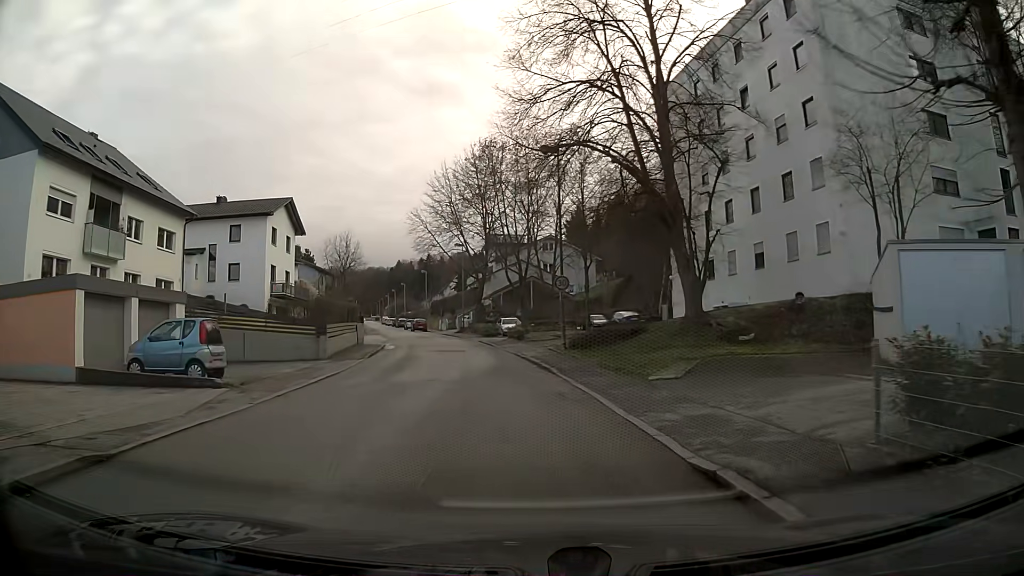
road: residential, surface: asphalt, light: Day
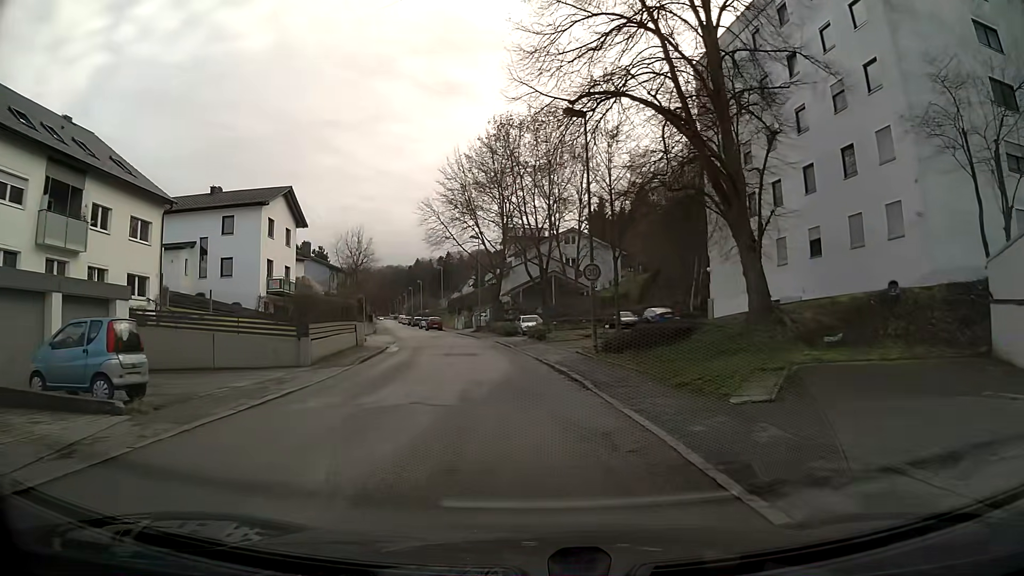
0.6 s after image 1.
(-0.1, +4.6) m; -2°
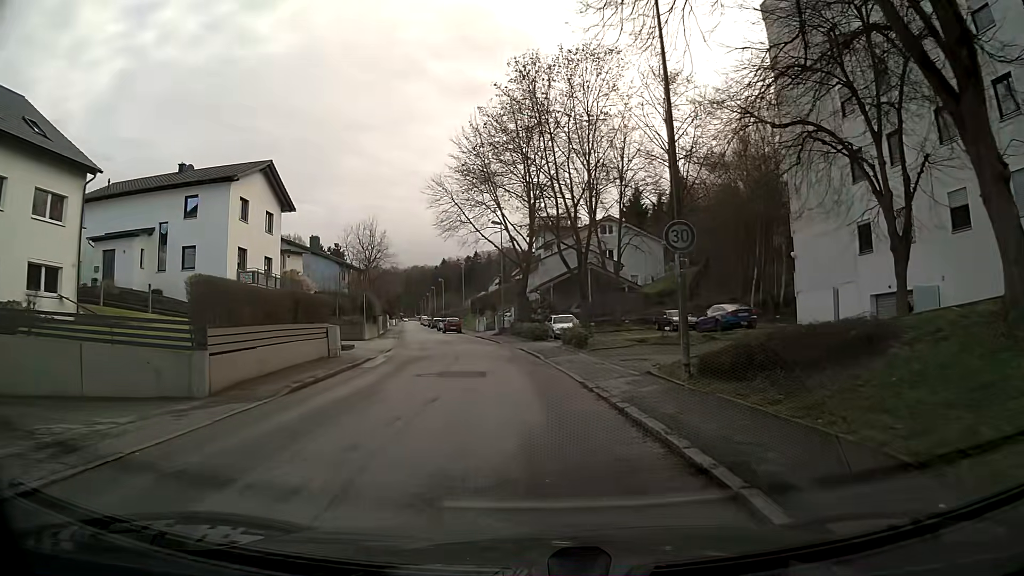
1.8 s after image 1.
(-0.2, +9.3) m; -2°
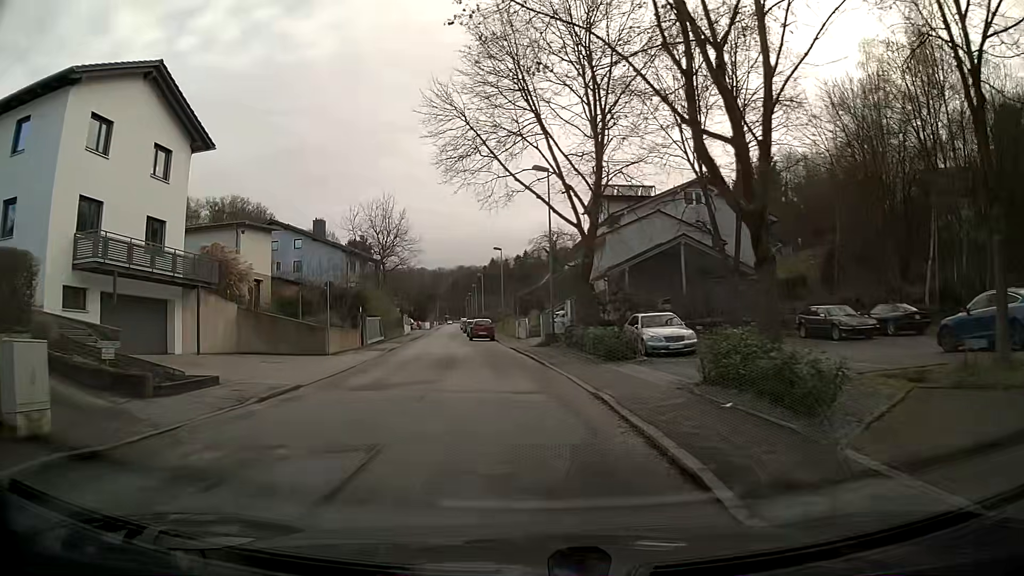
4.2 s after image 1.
(-0.6, +18.6) m; -4°
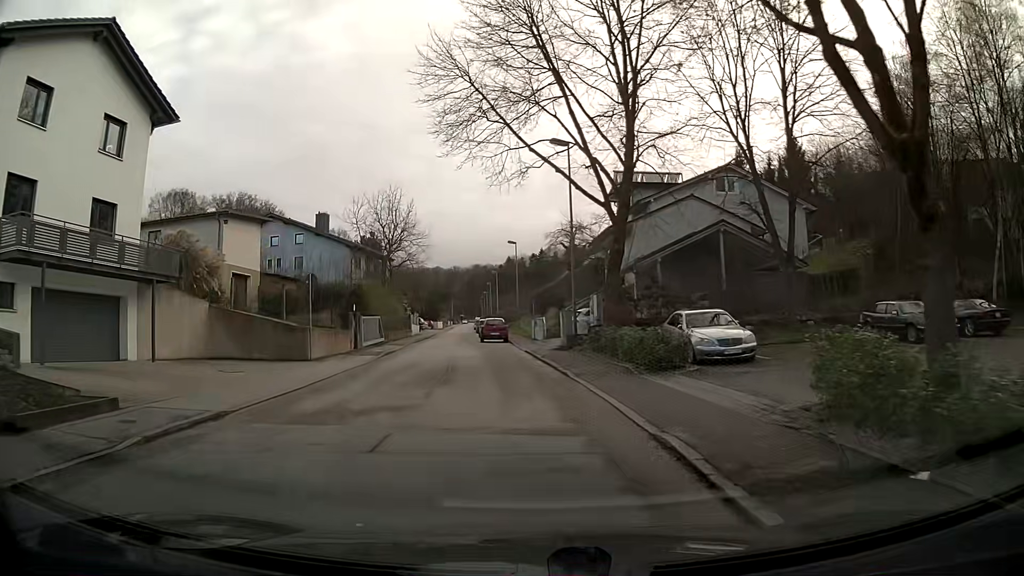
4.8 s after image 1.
(-0.1, +4.6) m; -2°
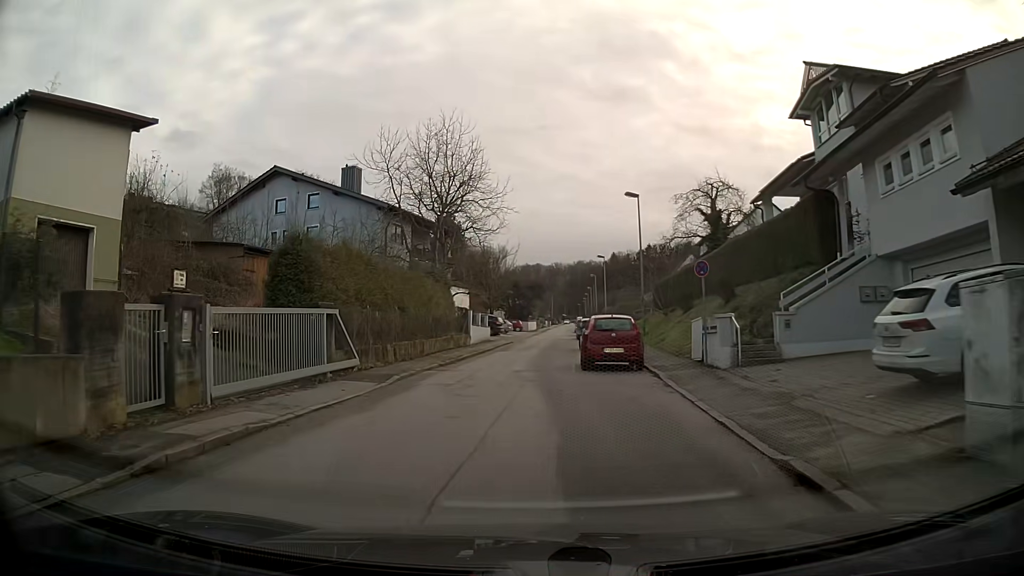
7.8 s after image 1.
(-1.7, +22.9) m; -10°
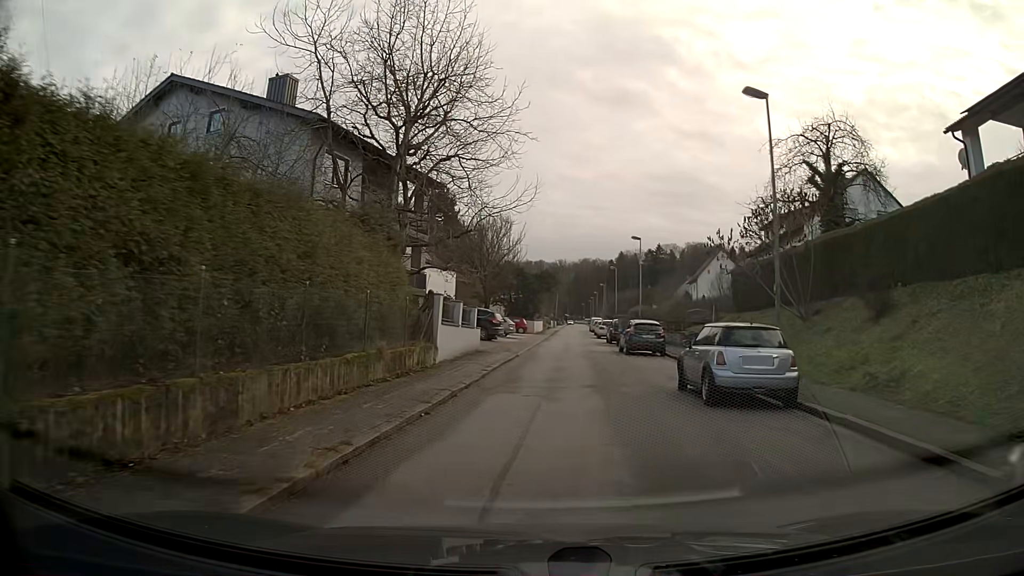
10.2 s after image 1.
(-0.3, +18.4) m; +2°
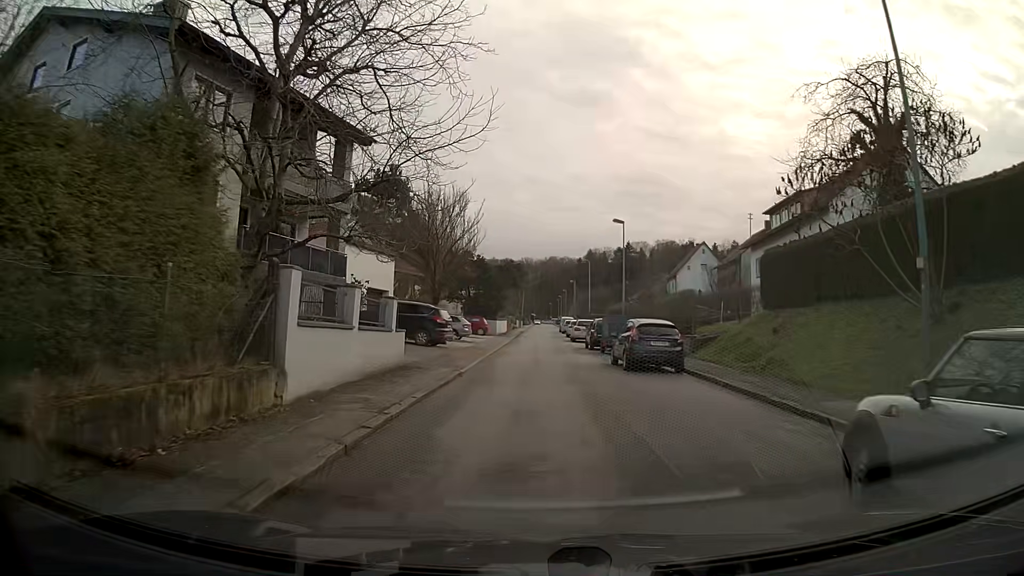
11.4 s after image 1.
(+0.2, +9.3) m; +2°
(0, +10) (0, +20) (0, +30) (0, +40) (0, +50) (0, +60) (0, +70) (0, +80) (+1, +90) (+2, +100) m
